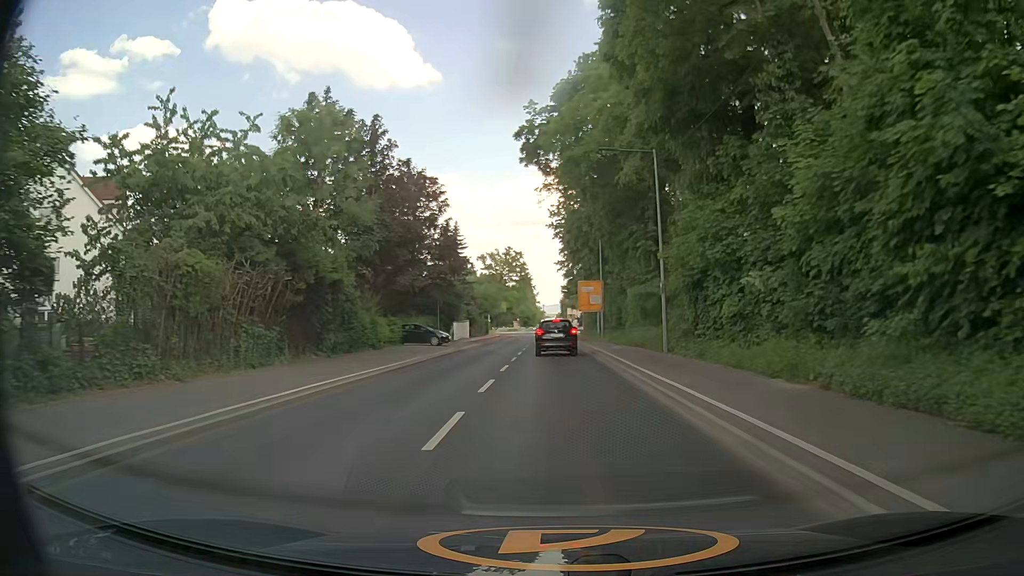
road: secondary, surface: asphalt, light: Day
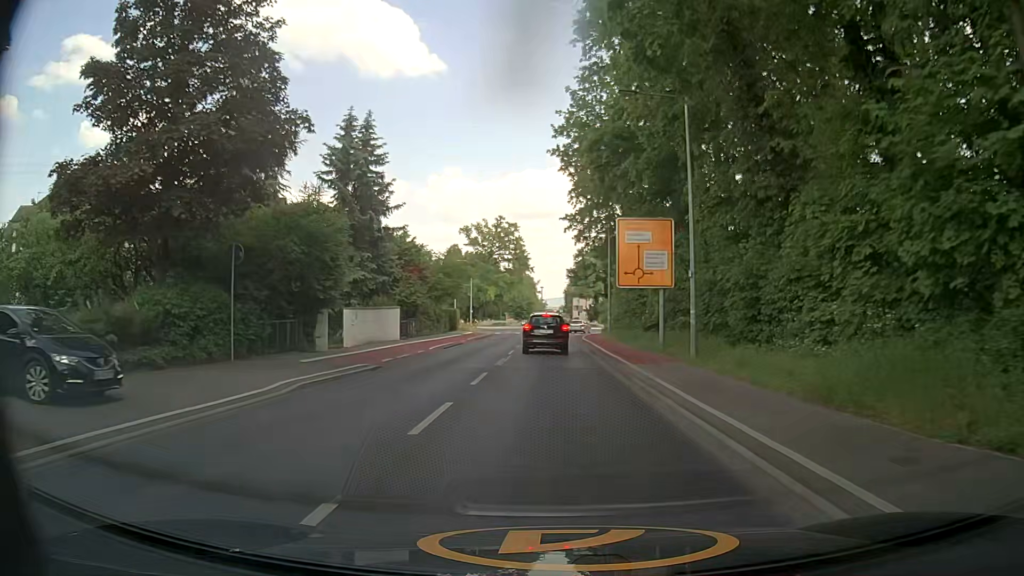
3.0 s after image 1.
(-0.2, +35.0) m; 0°
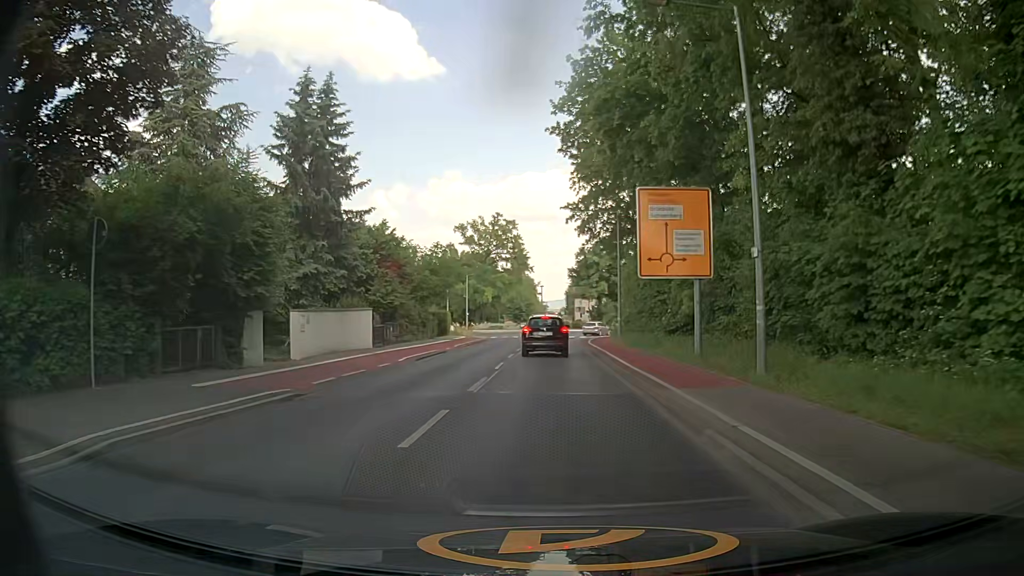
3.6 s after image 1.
(0.0, +6.5) m; 0°
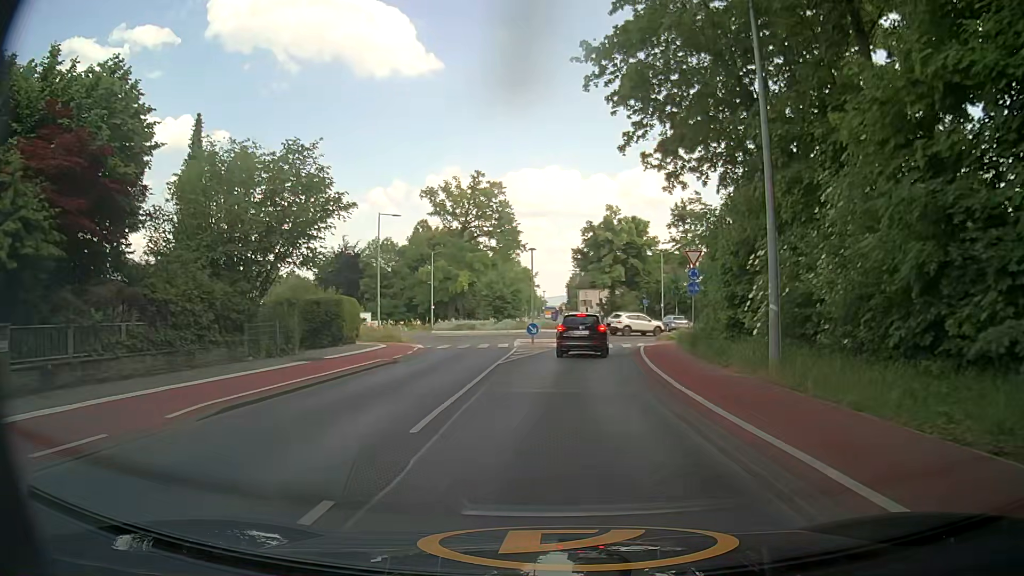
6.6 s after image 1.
(-0.3, +29.2) m; -1°
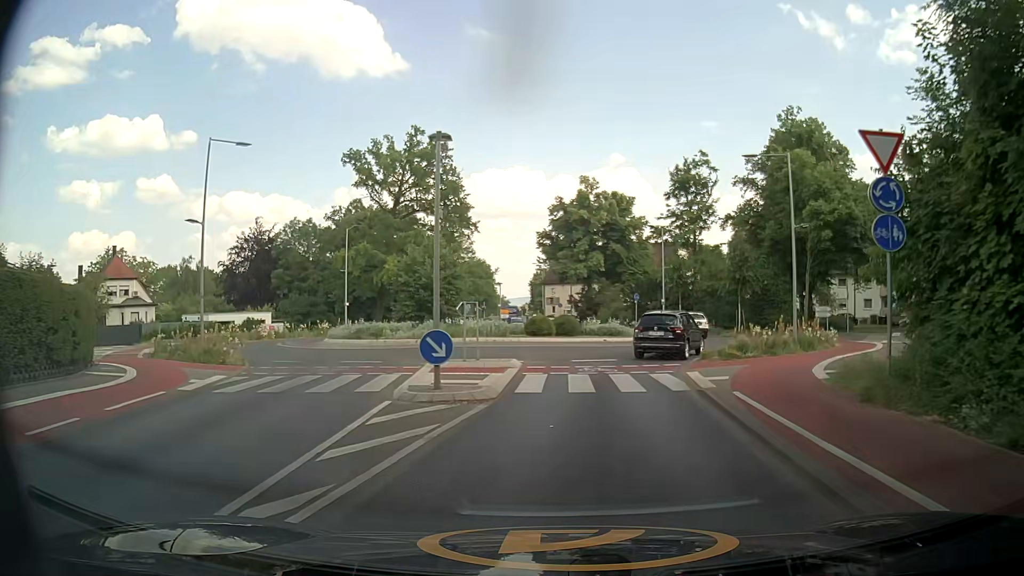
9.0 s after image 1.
(+0.4, +20.0) m; +3°
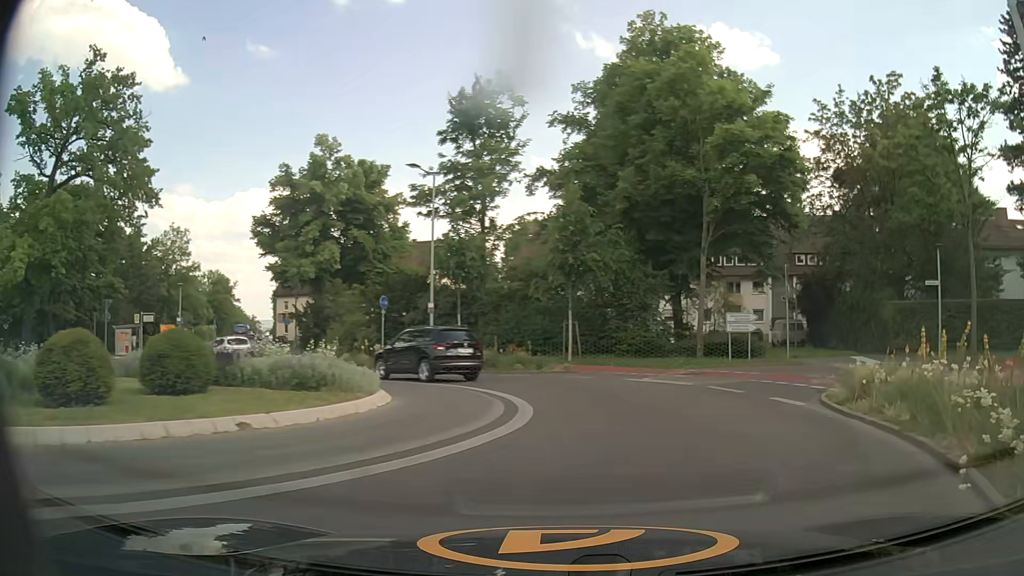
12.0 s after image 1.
(+2.7, +23.4) m; +21°
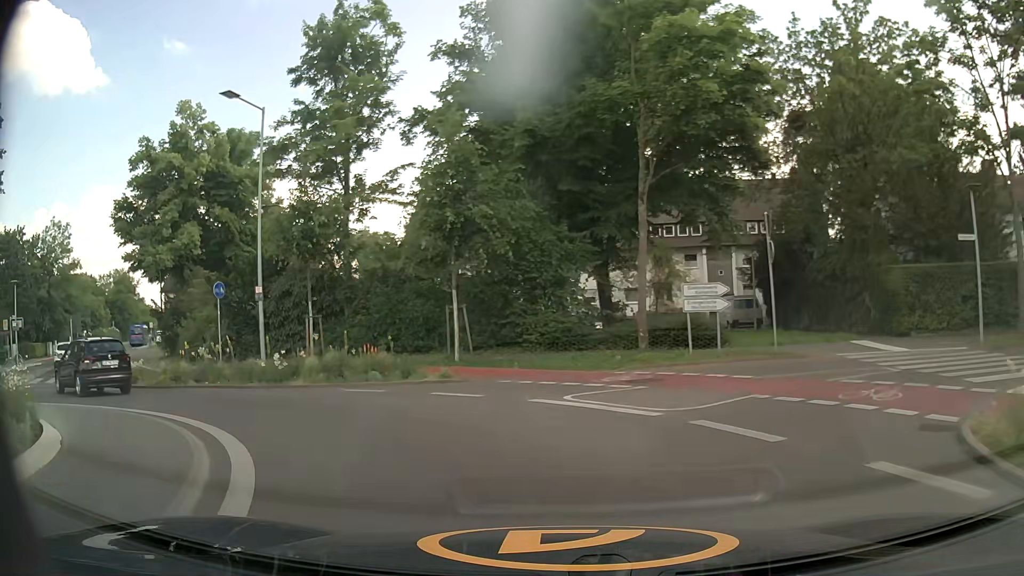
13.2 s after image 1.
(+1.0, +8.4) m; +8°
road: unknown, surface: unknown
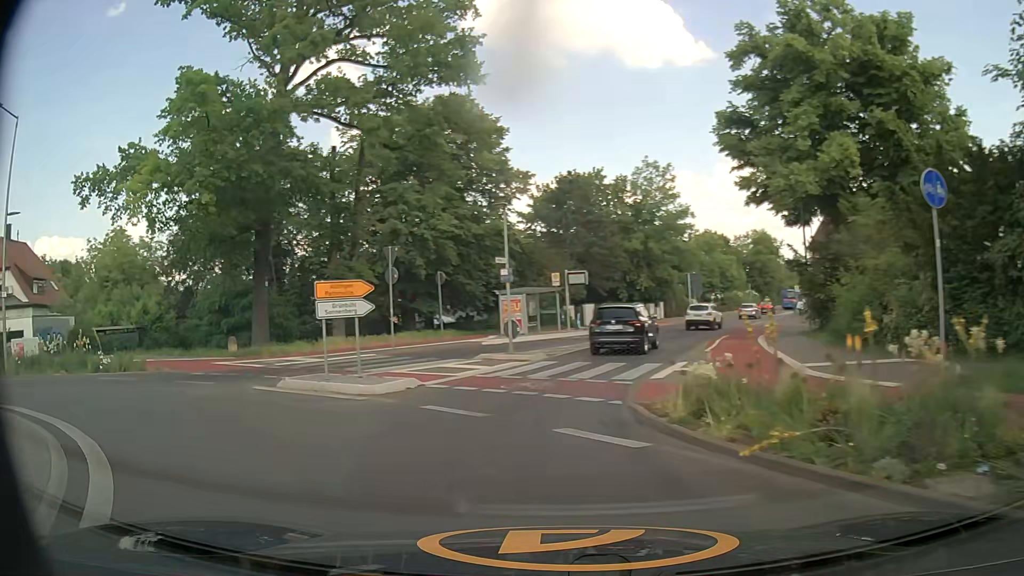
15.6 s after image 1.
(-6.5, +13.6) m; -56°
(-1, +10) (0, +20) (+3, +29) (+6, +39) (+10, +48) (+14, +57) (+18, +66) (+22, +76) (+26, +85) (+30, +94) m
